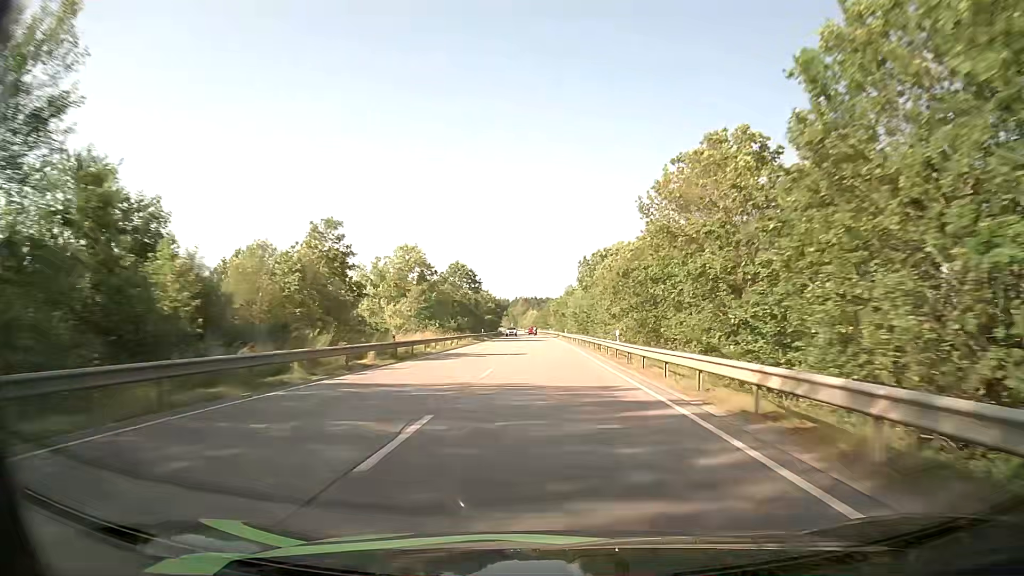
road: primary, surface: asphalt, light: Day
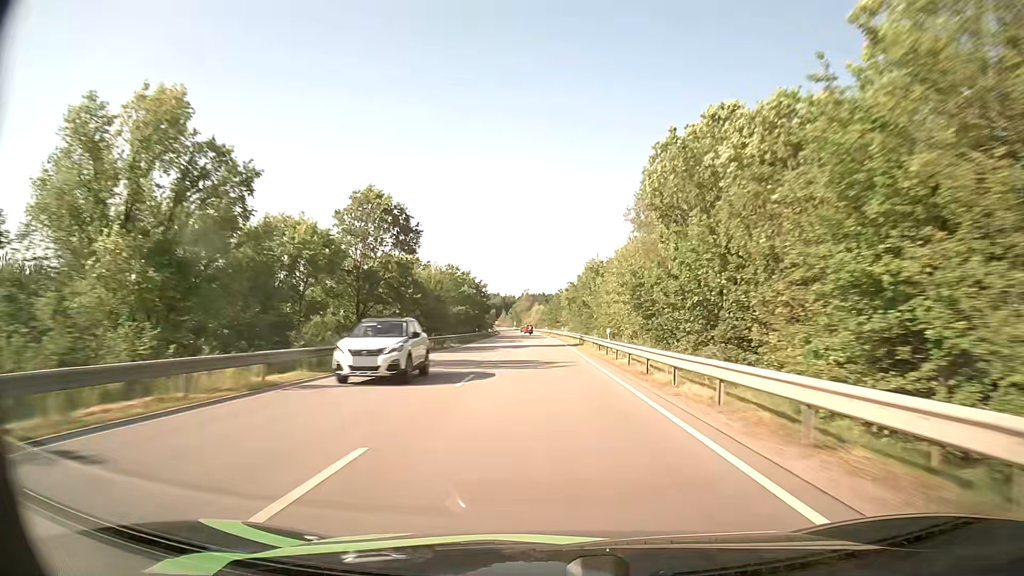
(-0.1, +50.8) m; -1°
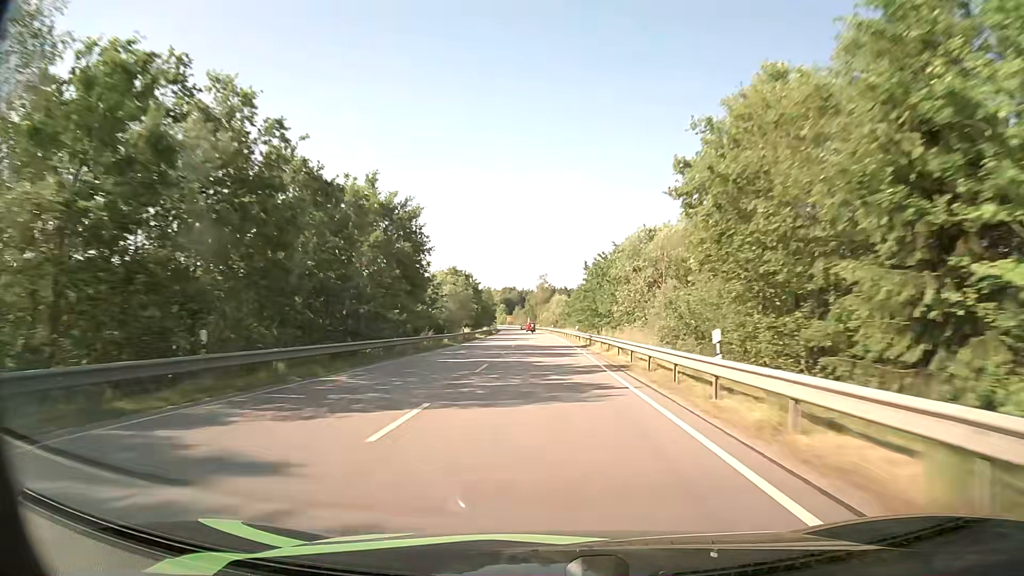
(-0.9, +67.7) m; -2°
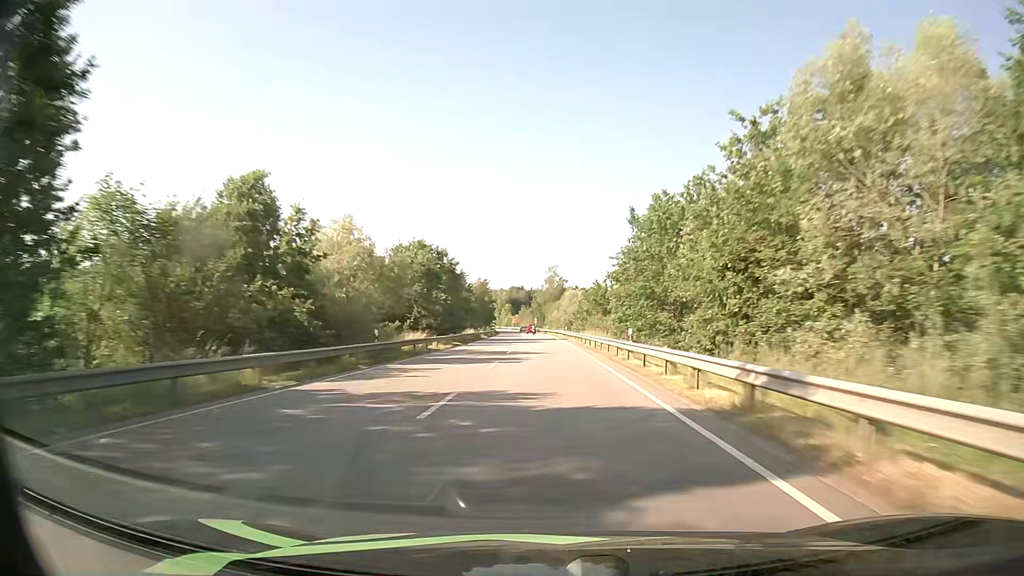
(-0.3, +33.9) m; -1°
(0, +10) (0, +20) (0, +30) (0, +40) (-1, +50) (-1, +60) (-1, +70) (-1, +80) (-2, +90) (-2, +100) m
